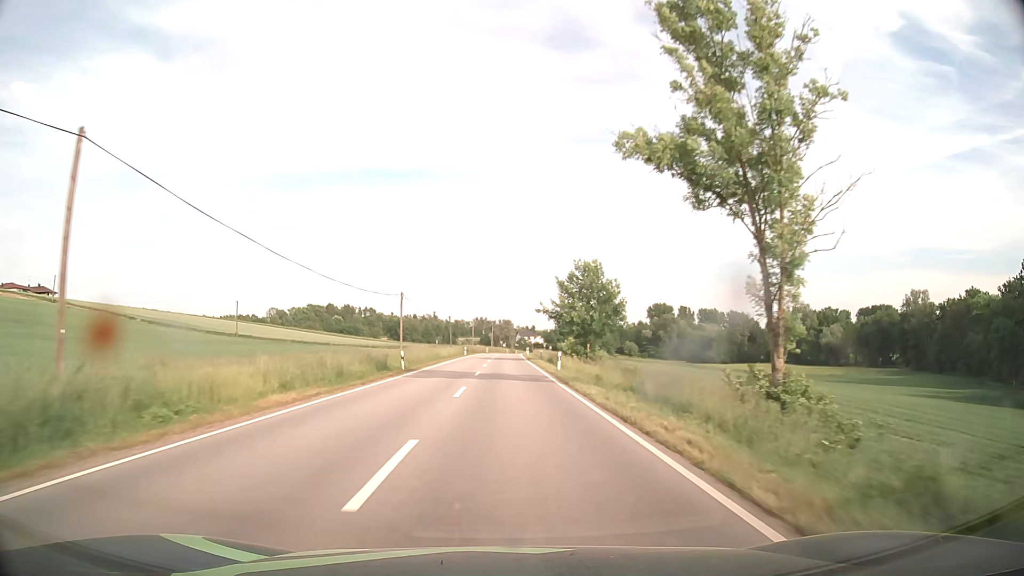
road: secondary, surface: asphalt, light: Day
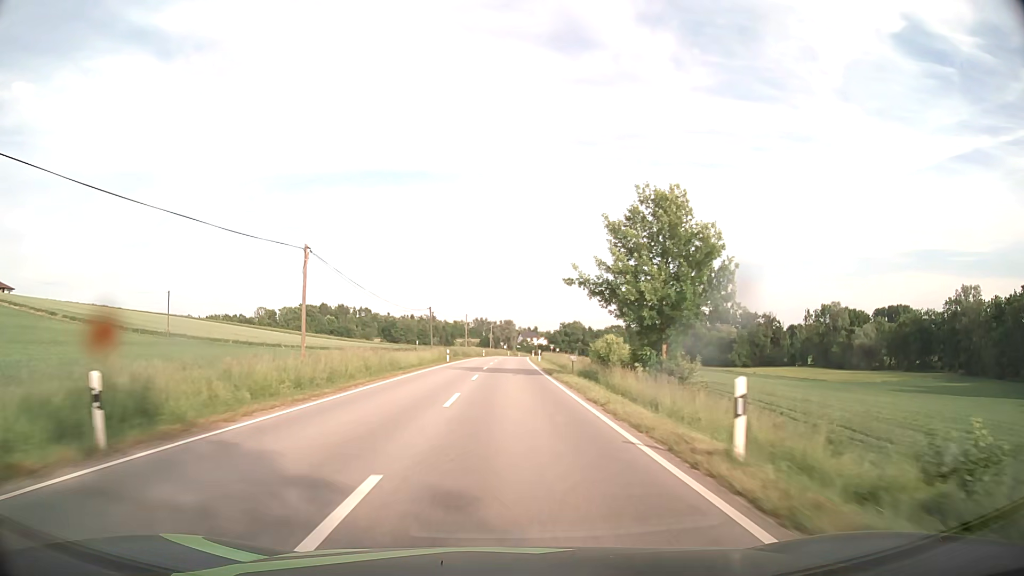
(0.0, +26.6) m; 0°
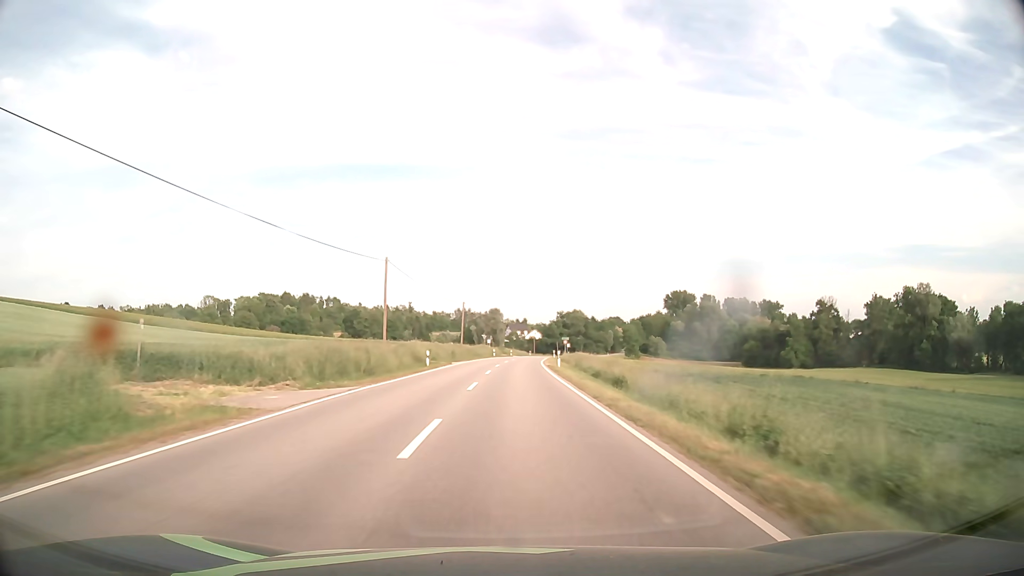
(+0.2, +66.9) m; +1°
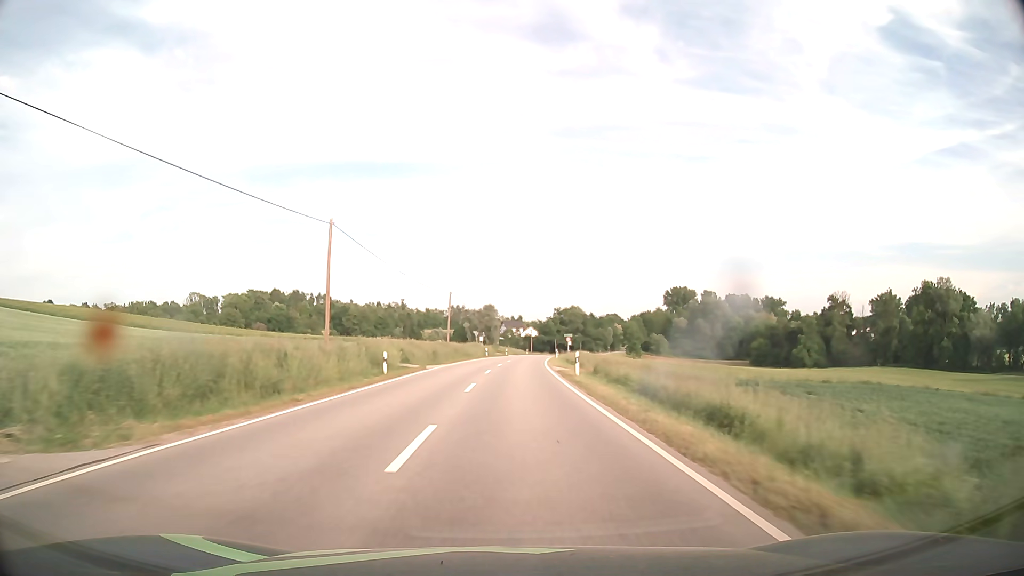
(0.0, +12.8) m; 0°
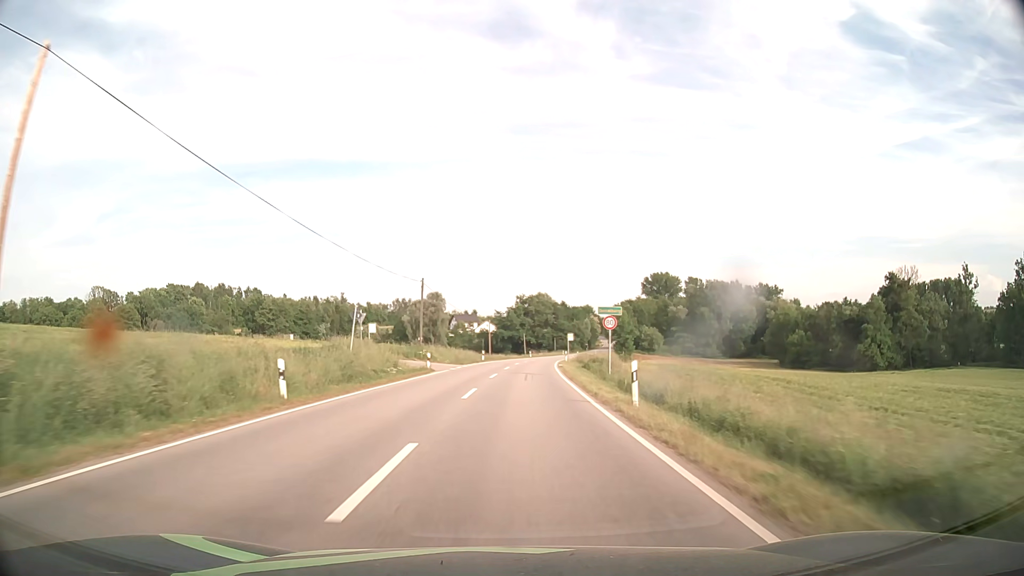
(+1.8, +61.7) m; +4°
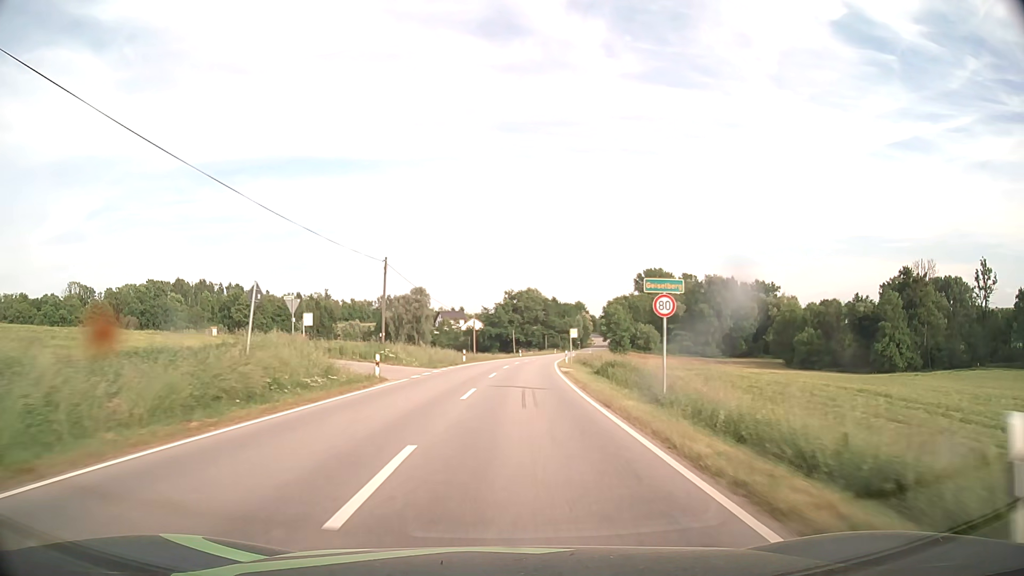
(+0.1, +12.2) m; +1°
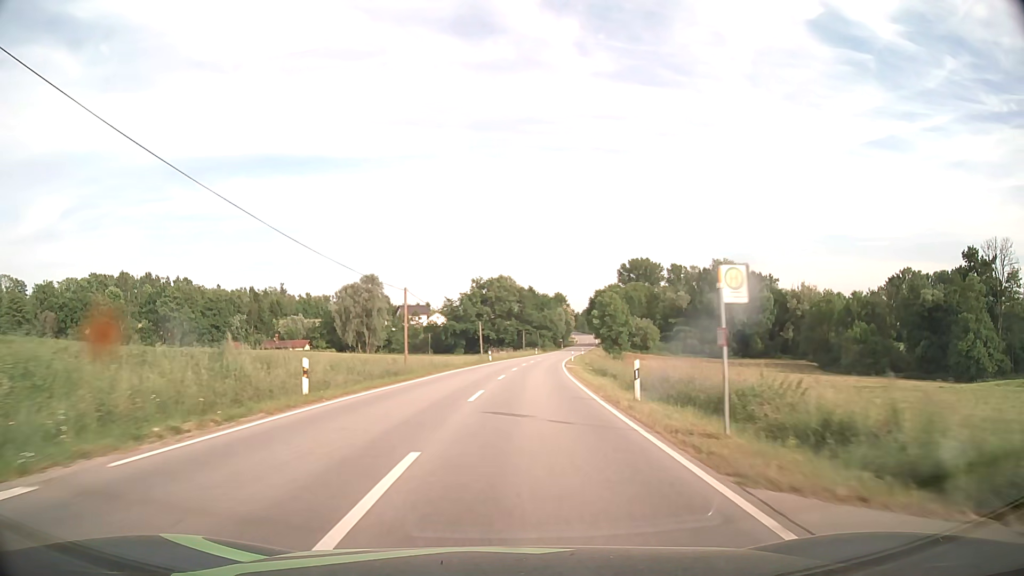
(+0.9, +36.6) m; +3°
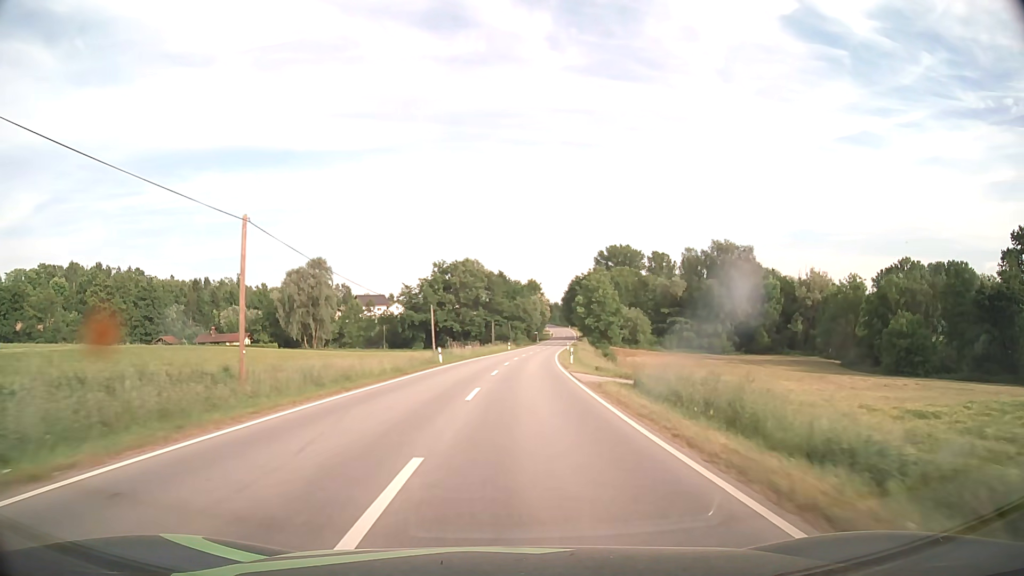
(+0.5, +24.5) m; +2°
(0, +10) (0, +20) (+1, +30) (+1, +40) (+2, +50) (+3, +60) (+4, +70) (+5, +80) (+6, +90) (+7, +100) m
